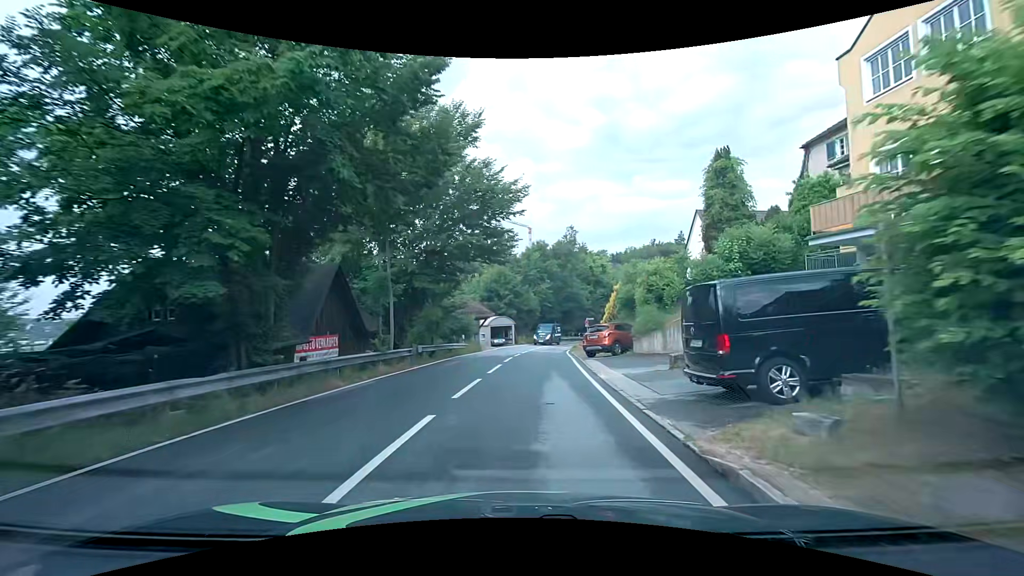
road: tertiary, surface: asphalt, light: Day
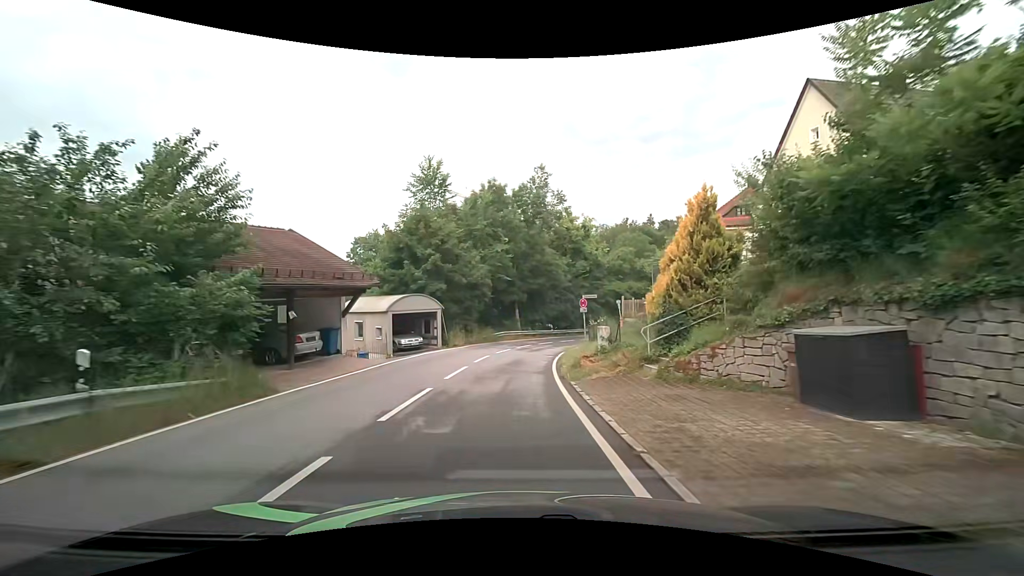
(+1.3, +26.2) m; +5°
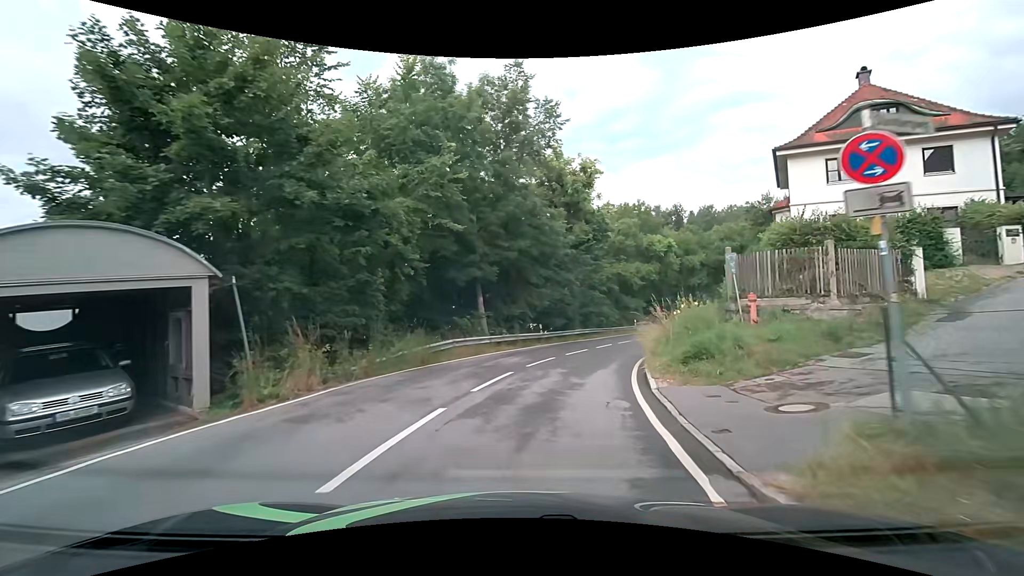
(0.0, +21.0) m; +3°
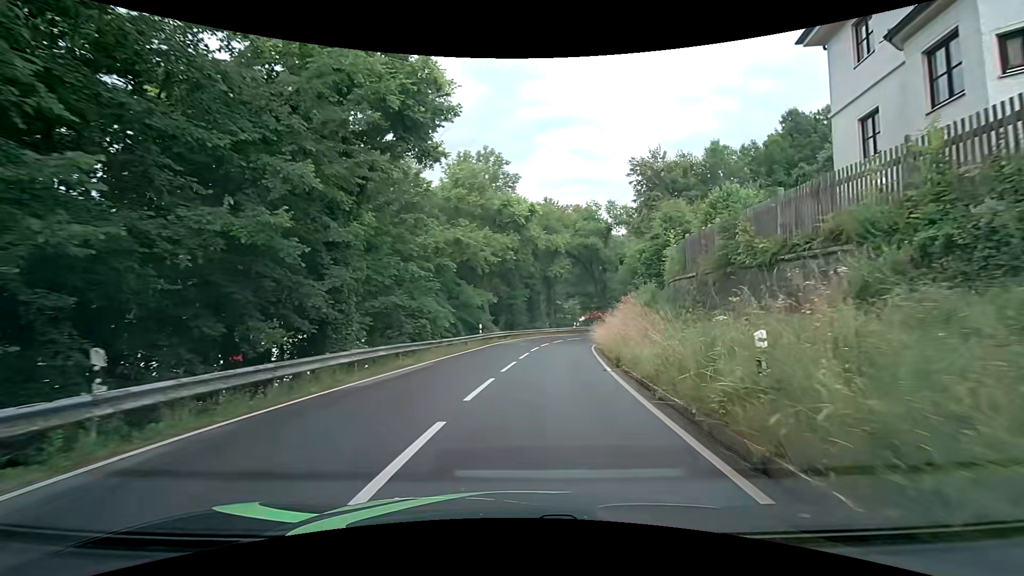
(+3.6, +23.6) m; +20°
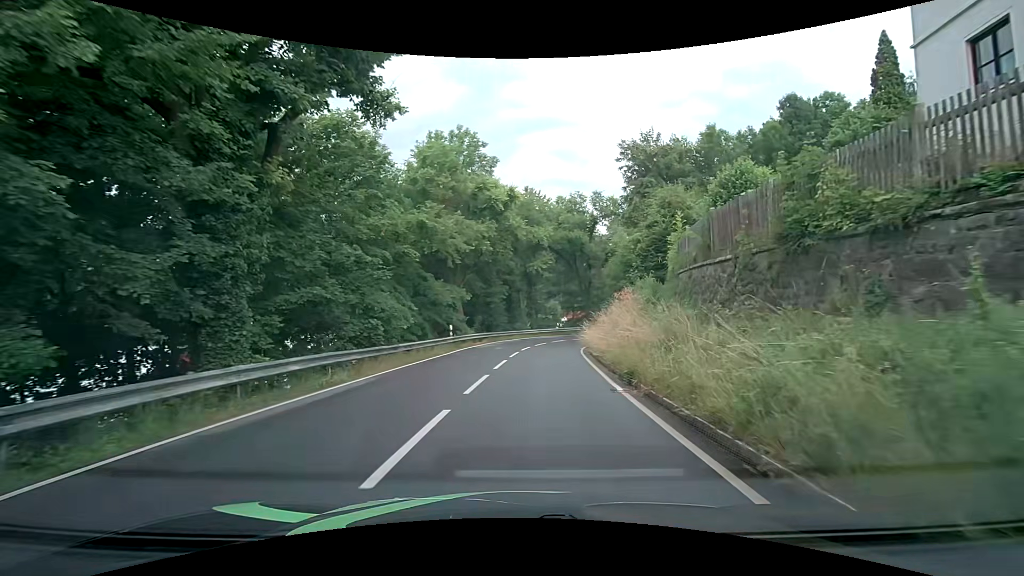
(+0.1, +4.8) m; +2°
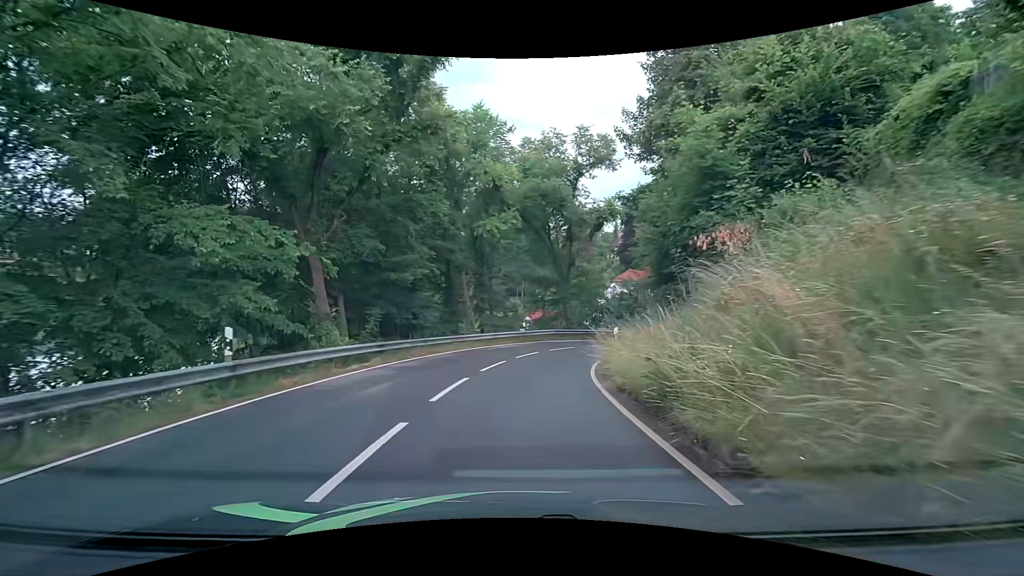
(+0.8, +18.9) m; +5°
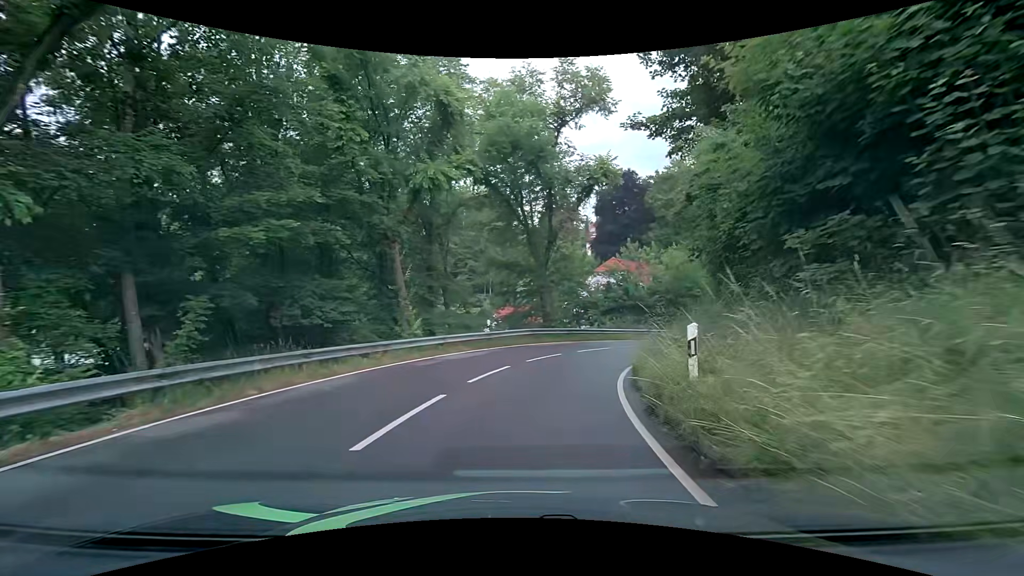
(+0.2, +9.4) m; +3°
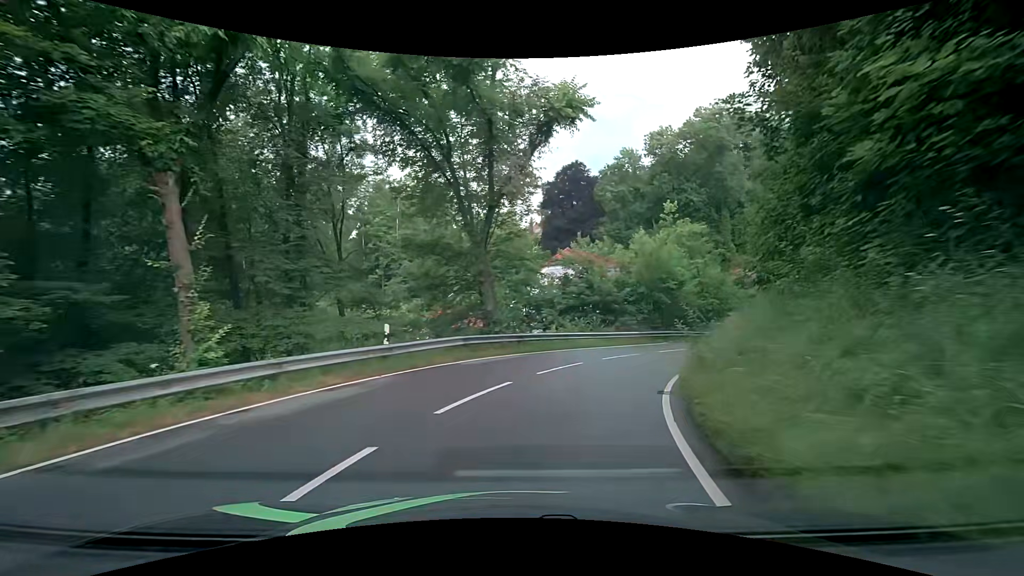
(+0.6, +9.4) m; +7°
(+1, +10) (+4, +19) (+10, +27) (+17, +35) (+23, +43) (+29, +51) (+31, +61) (+30, +71) (+25, +80) (+18, +87) m
